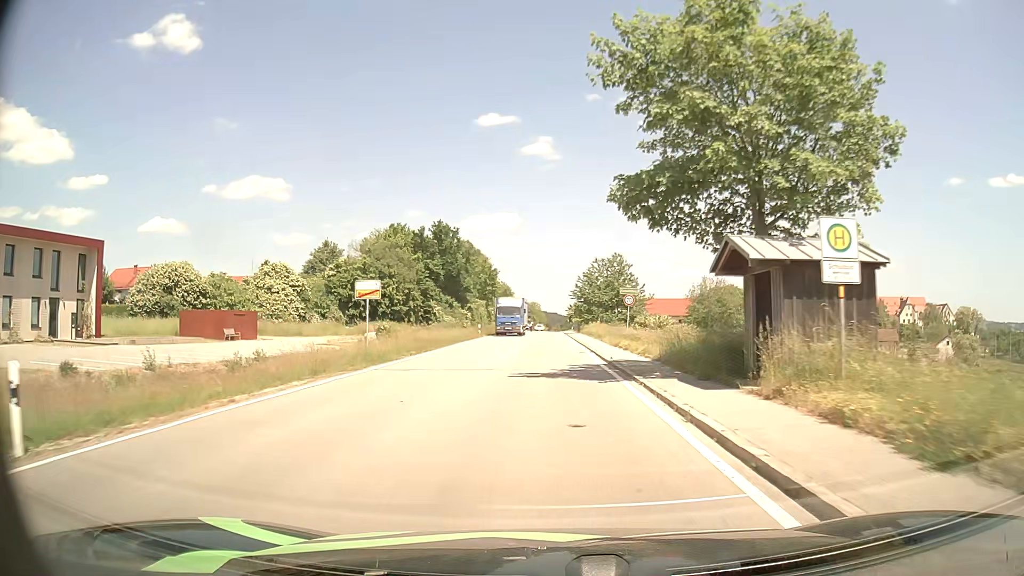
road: tertiary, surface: asphalt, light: Day
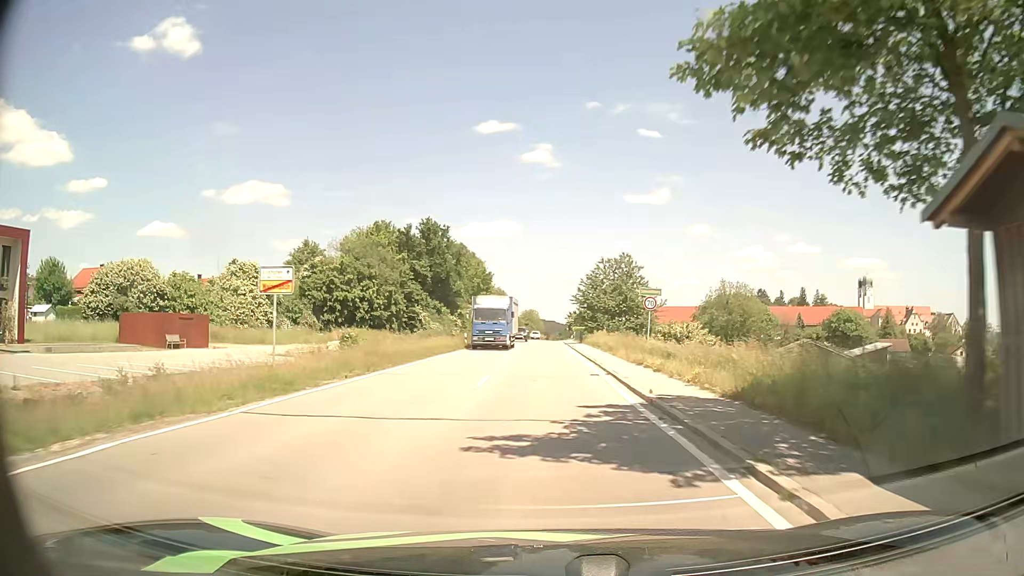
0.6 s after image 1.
(0.0, +8.5) m; 0°
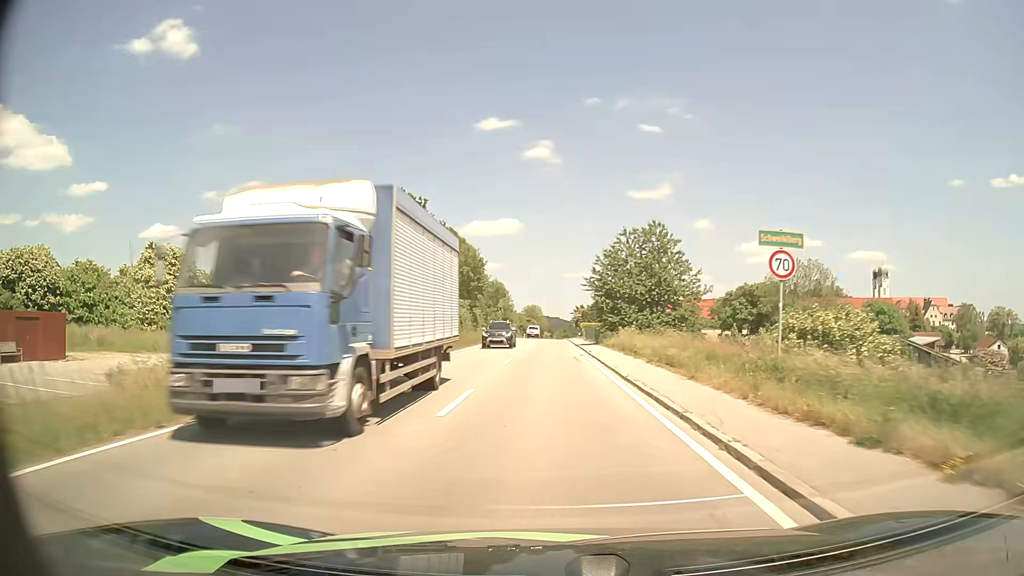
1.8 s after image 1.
(0.0, +17.1) m; 0°
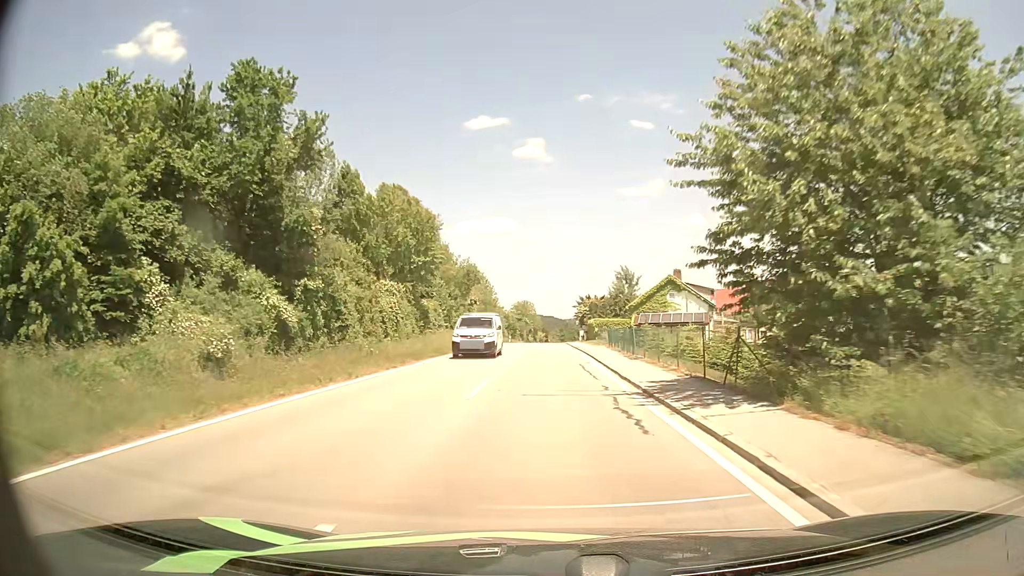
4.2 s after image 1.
(-0.1, +35.6) m; 0°
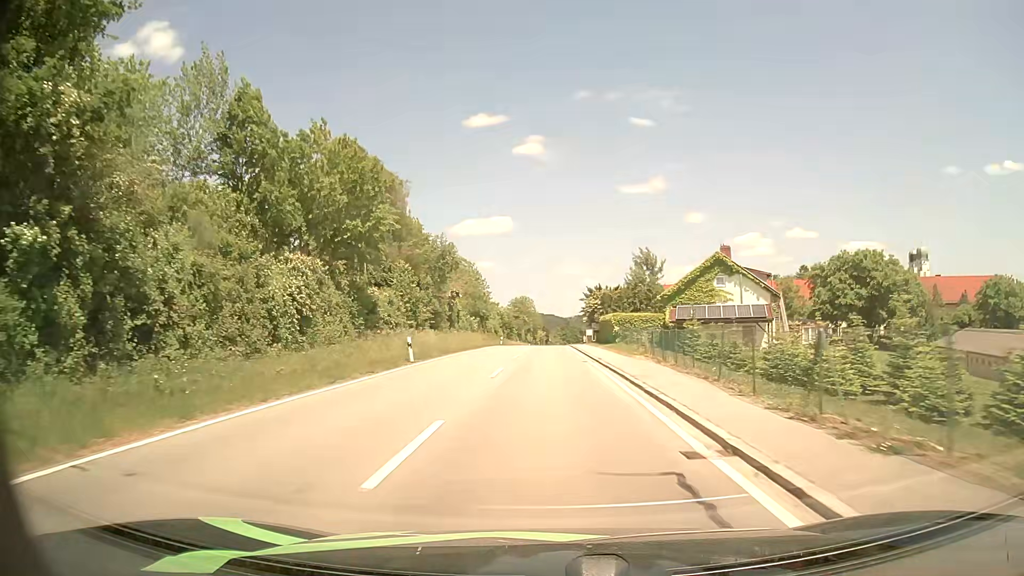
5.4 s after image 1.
(0.0, +18.6) m; 0°
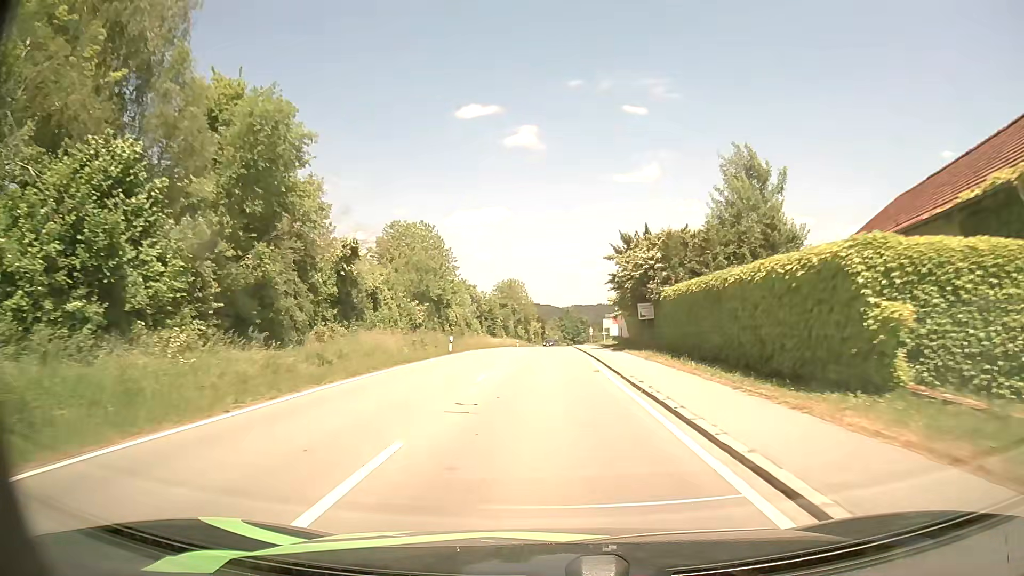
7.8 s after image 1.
(+0.2, +38.3) m; +1°
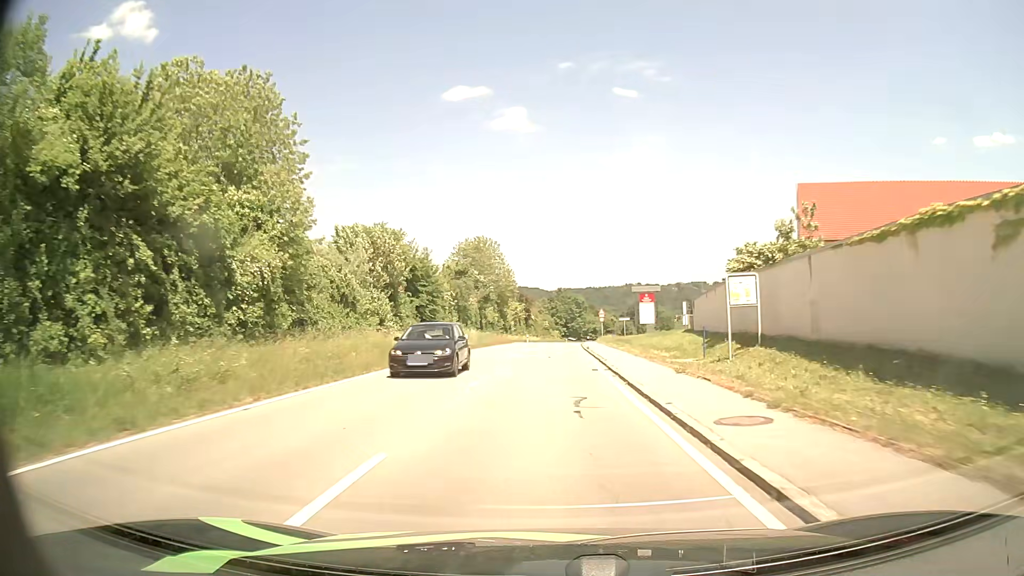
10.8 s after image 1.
(+0.1, +49.3) m; +1°
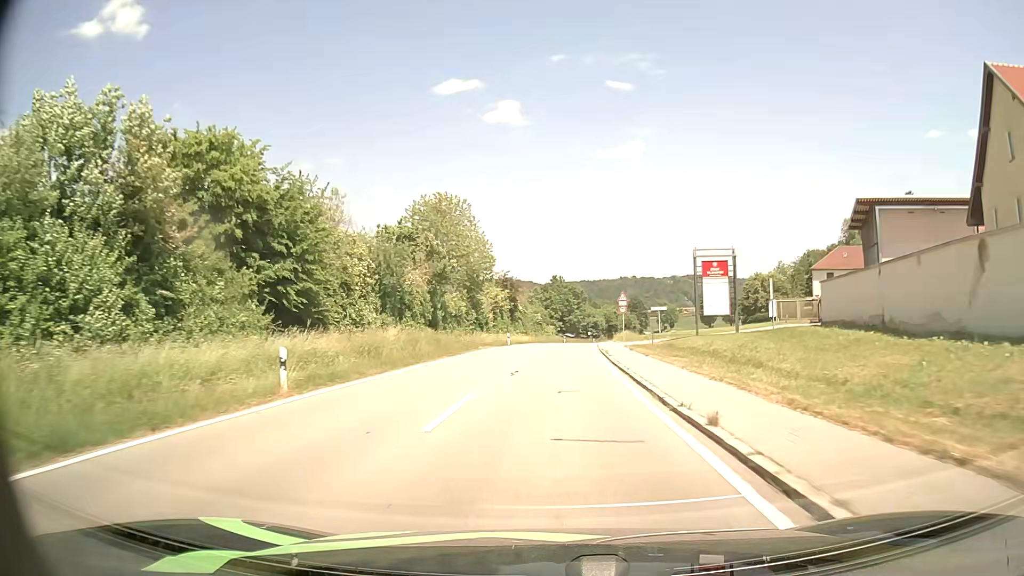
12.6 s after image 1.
(+0.1, +30.1) m; +1°
(0, +10) (0, +20) (0, +30) (+1, +40) (+2, +50) (+2, +60) (+3, +70) (+4, +80) (+5, +90) (+6, +100) m
